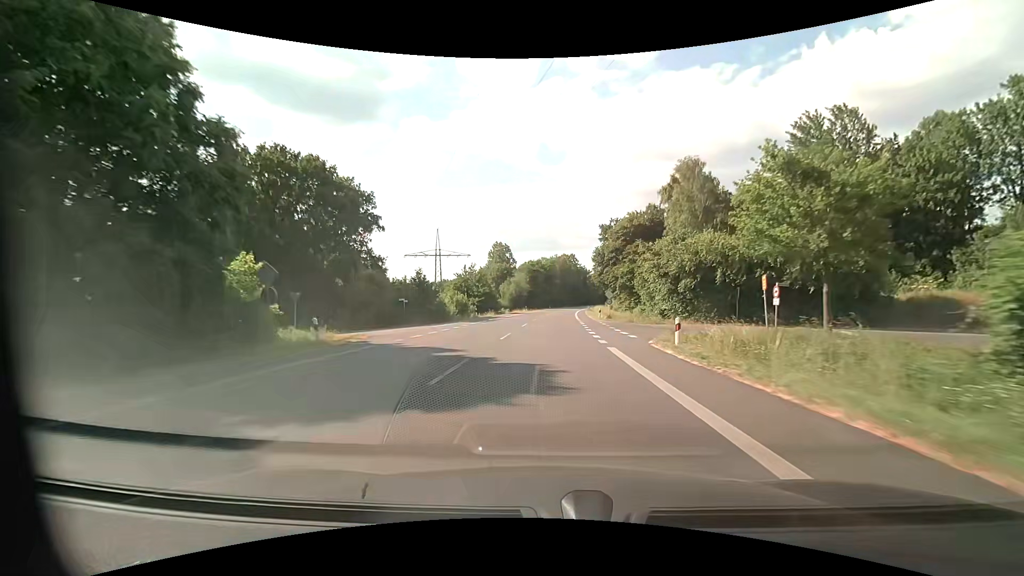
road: primary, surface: asphalt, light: Day
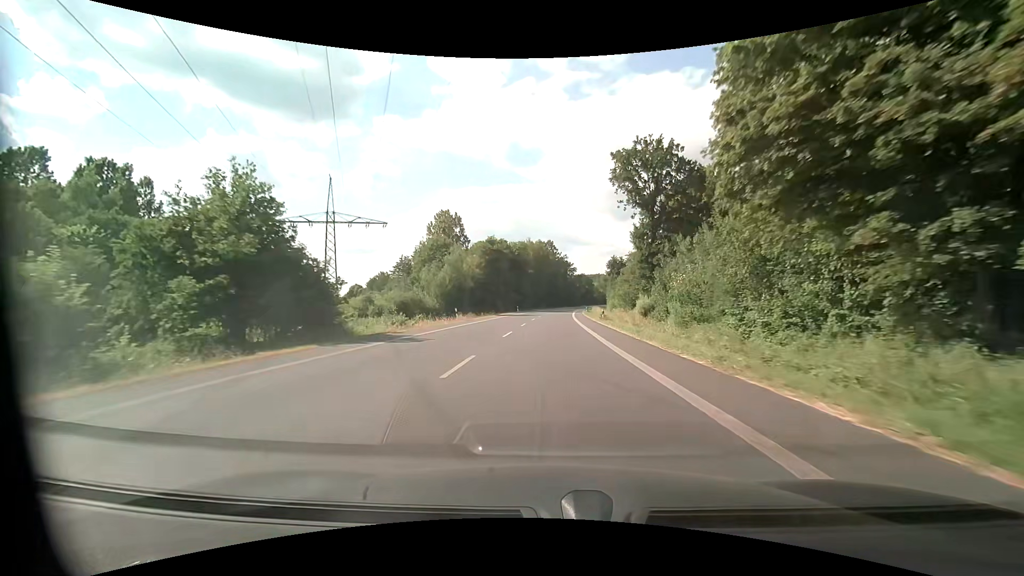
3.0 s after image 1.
(+1.1, +58.3) m; +2°
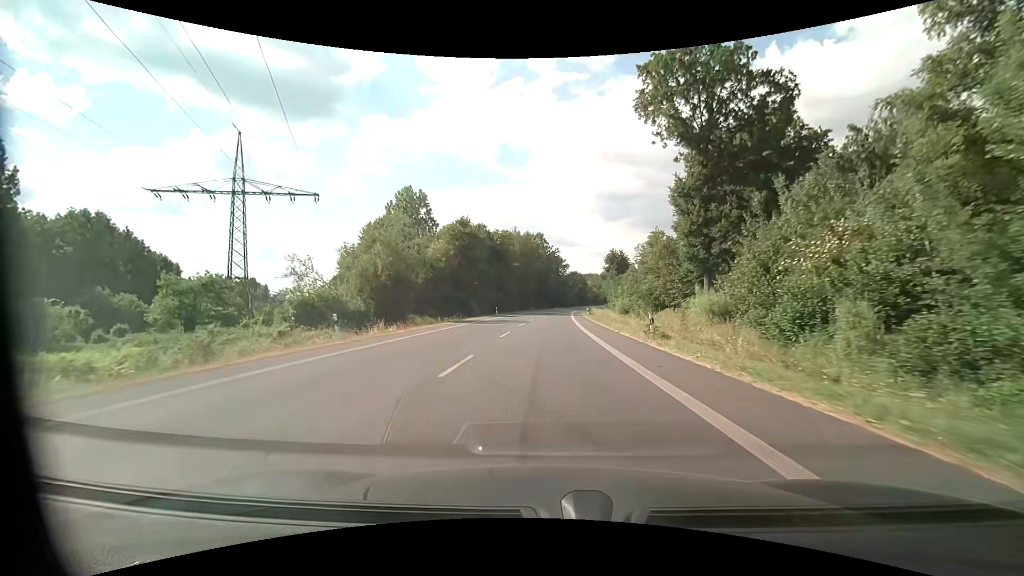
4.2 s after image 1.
(+0.3, +23.3) m; +2°
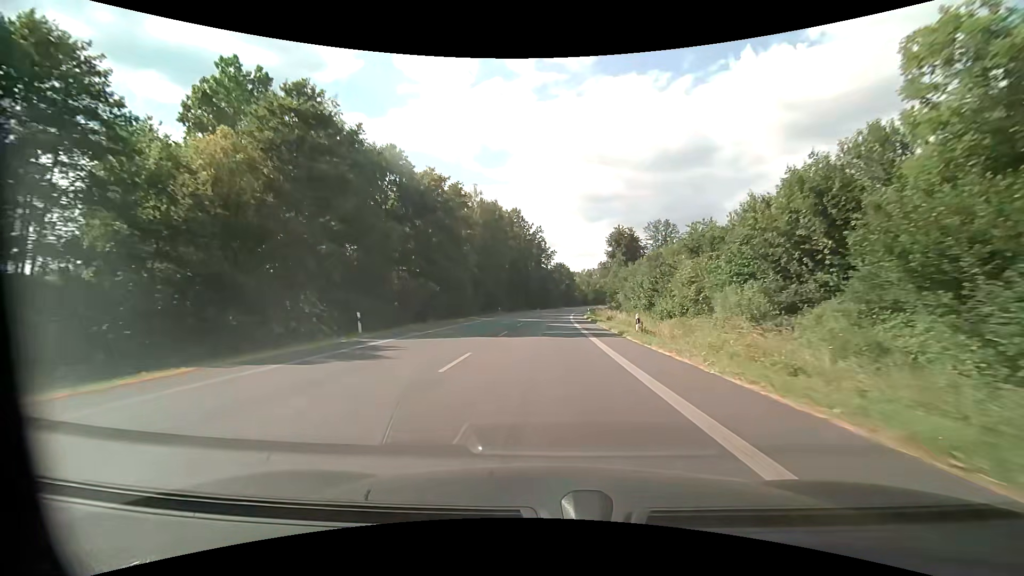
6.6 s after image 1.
(+0.7, +46.5) m; +2°
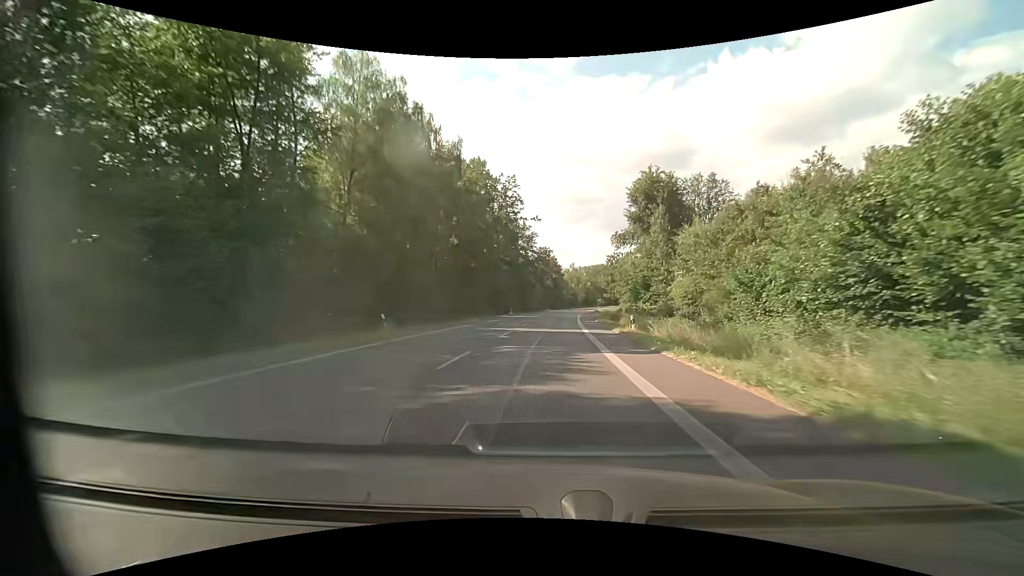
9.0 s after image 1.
(+1.0, +46.4) m; +2°
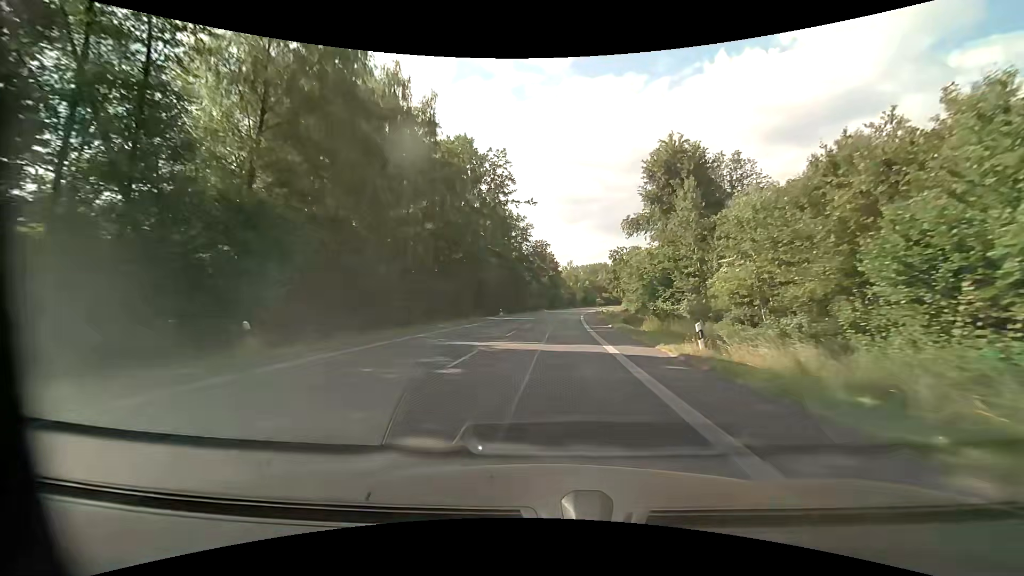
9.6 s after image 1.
(0.0, +11.6) m; 0°
(0, +10) (0, +20) (0, +30) (+1, +40) (+1, +50) (+2, +60) (+3, +70) (+4, +80) (+5, +90) (+6, +100) m
